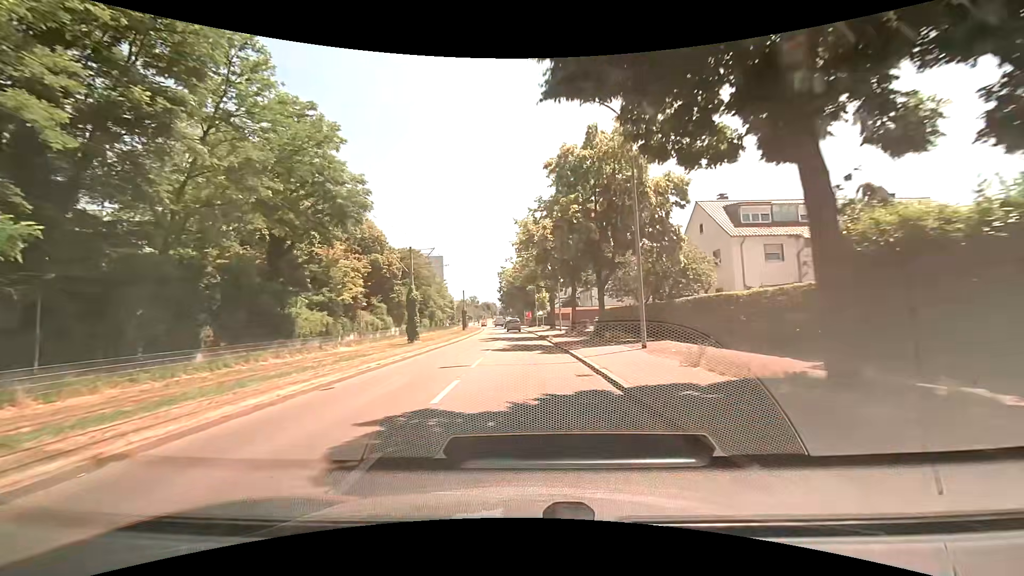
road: tertiary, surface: asphalt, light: Day
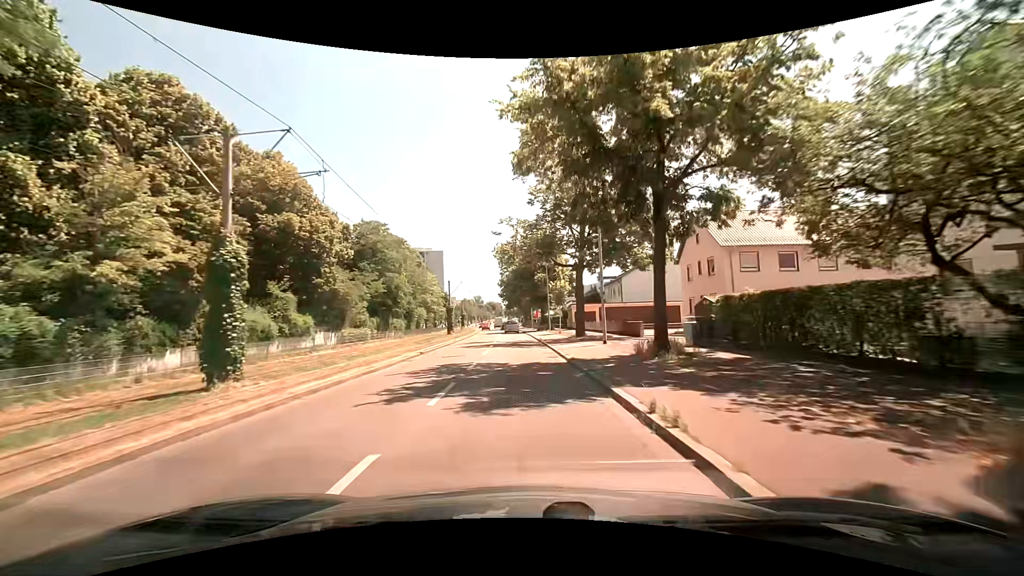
(-0.2, +24.0) m; -1°
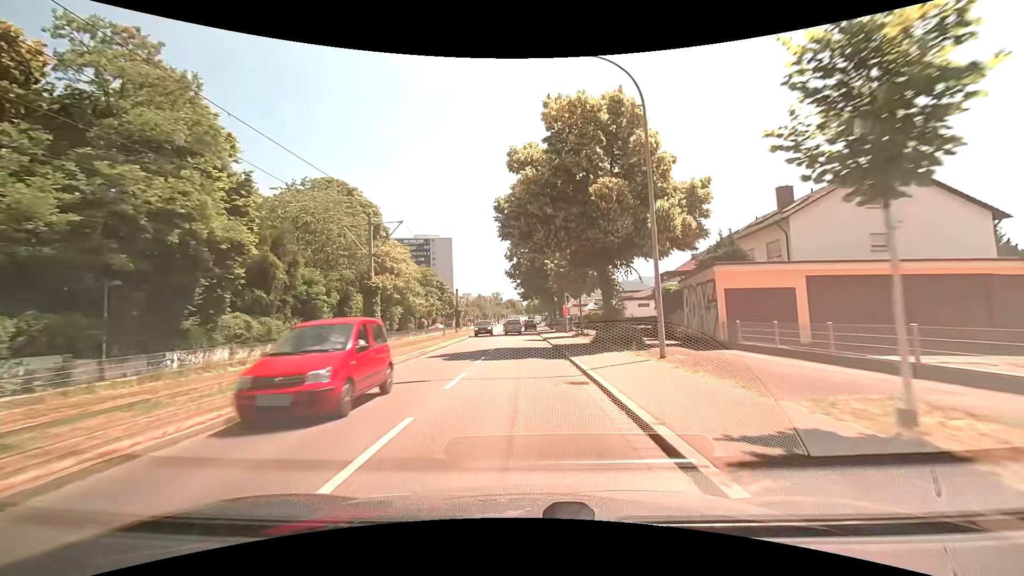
(-0.7, +40.3) m; -2°
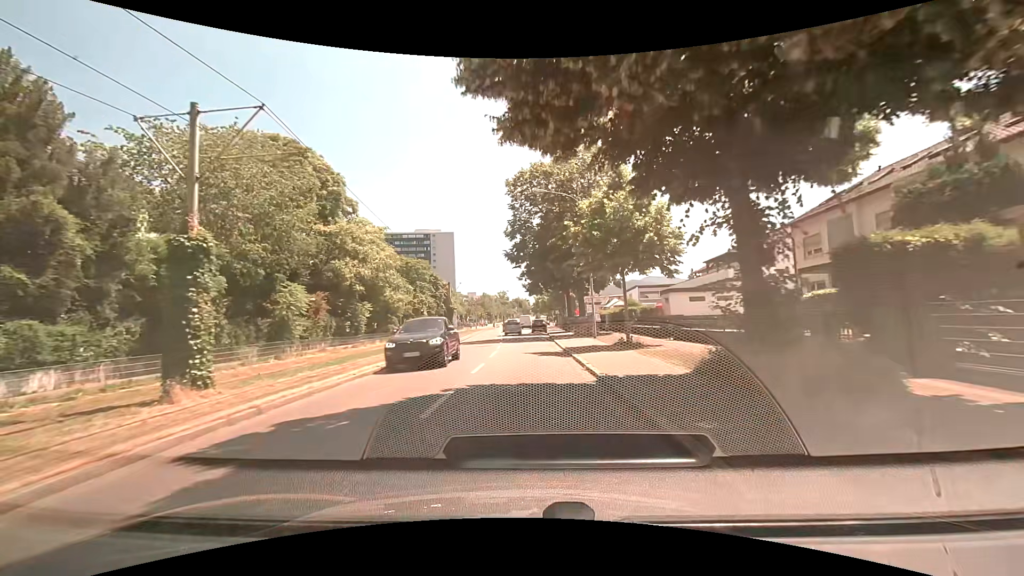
(-0.1, +14.9) m; -1°
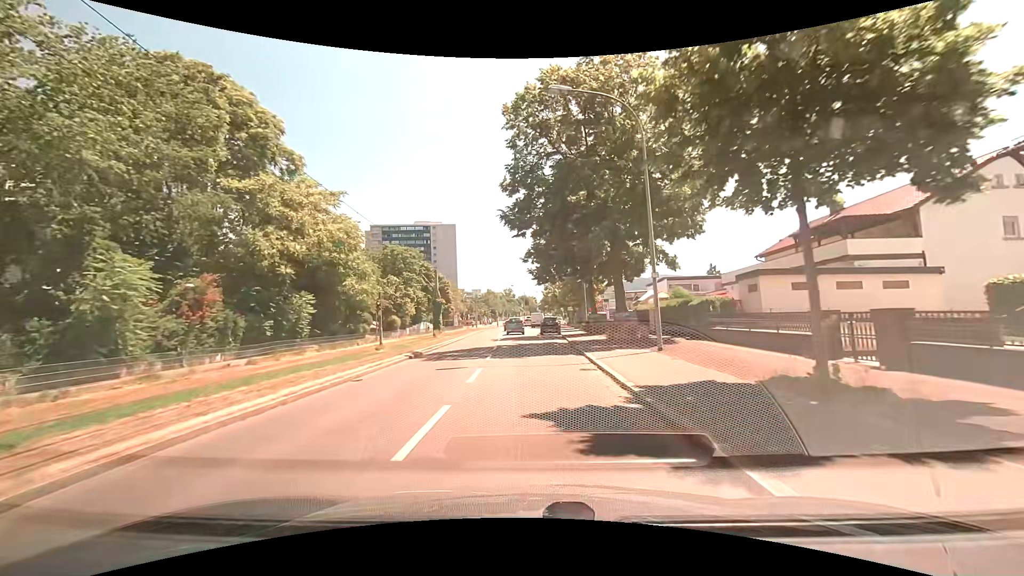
(+0.1, +14.1) m; 0°
(0, +10) (0, +20) (0, +30) (-1, +40) (-1, +50) (0, +60) (+1, +70) (+2, +80) (+3, +90) (+4, +100) m
